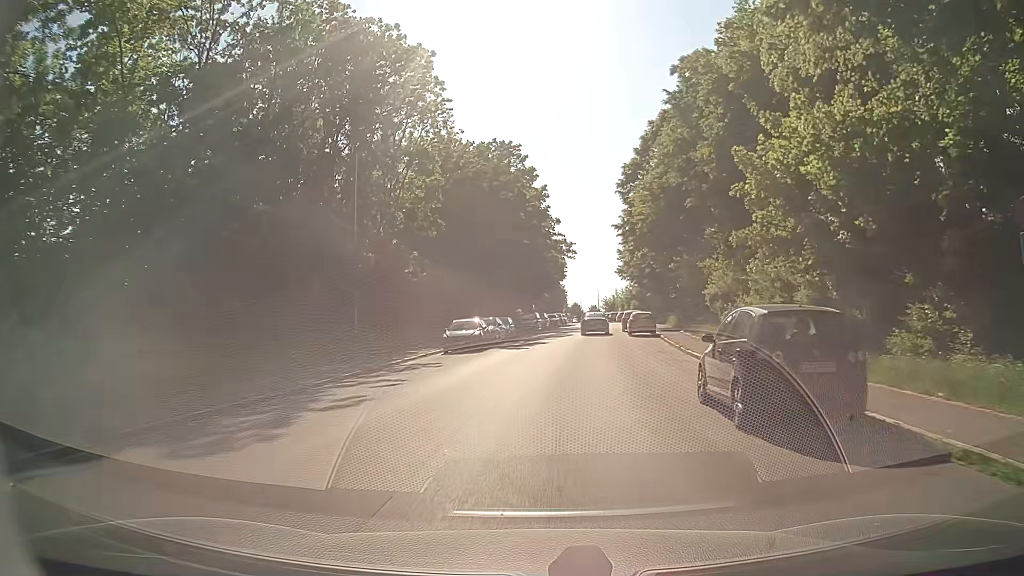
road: residential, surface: asphalt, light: Day
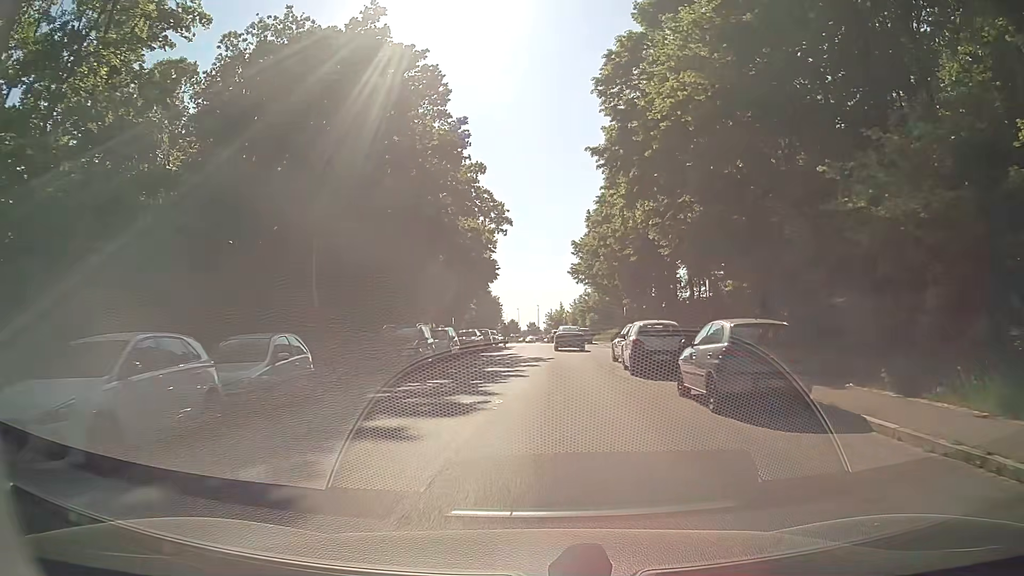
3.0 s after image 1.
(+1.8, +29.9) m; +5°
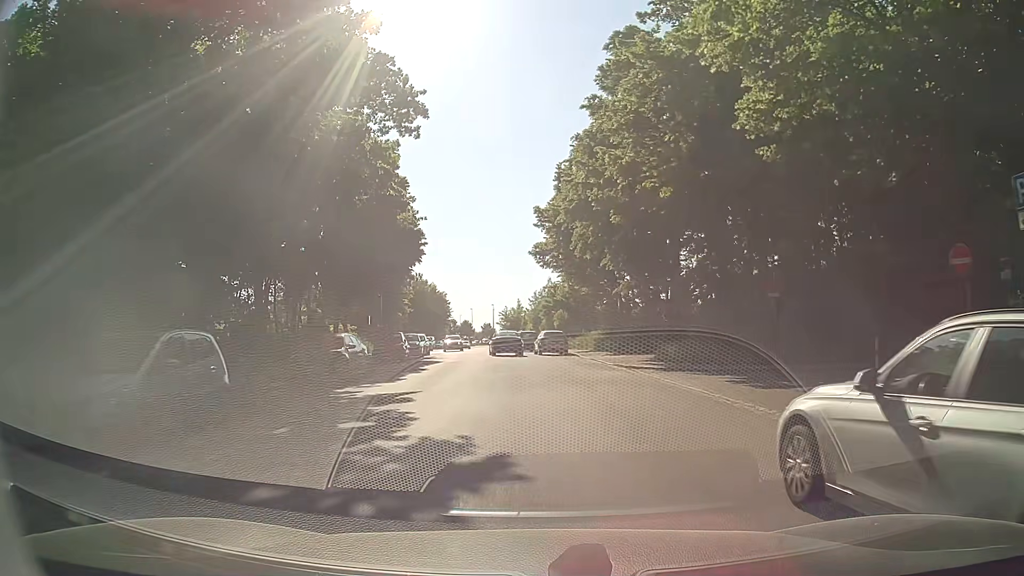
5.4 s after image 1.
(+0.6, +21.4) m; +2°
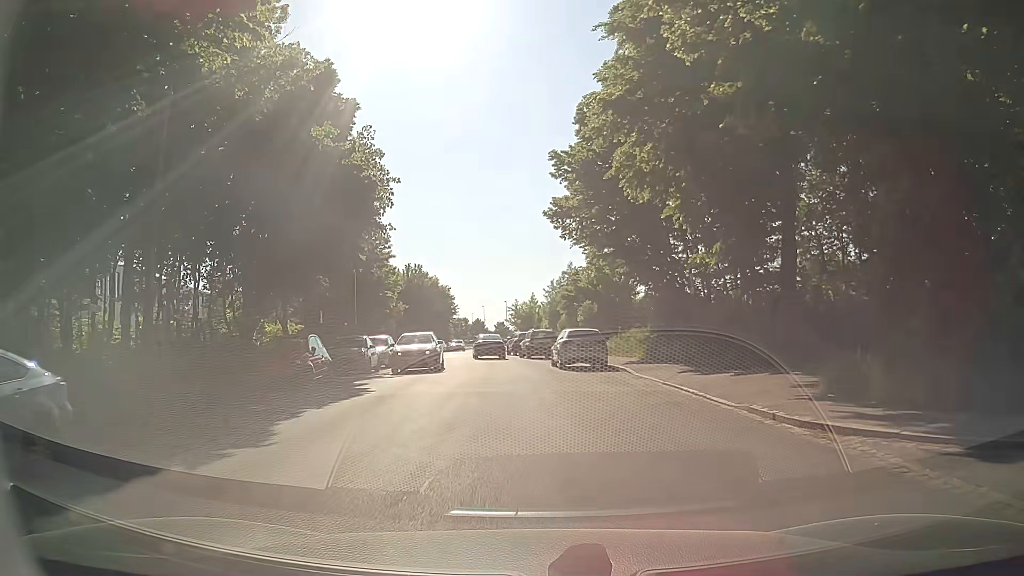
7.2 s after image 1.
(+0.4, +15.7) m; +1°
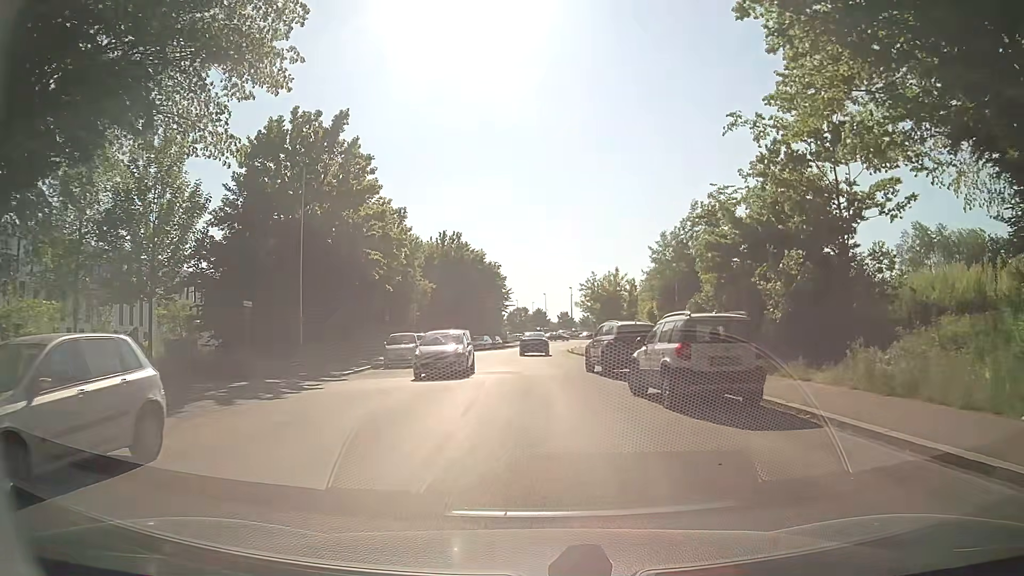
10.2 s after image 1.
(-1.6, +26.3) m; -6°
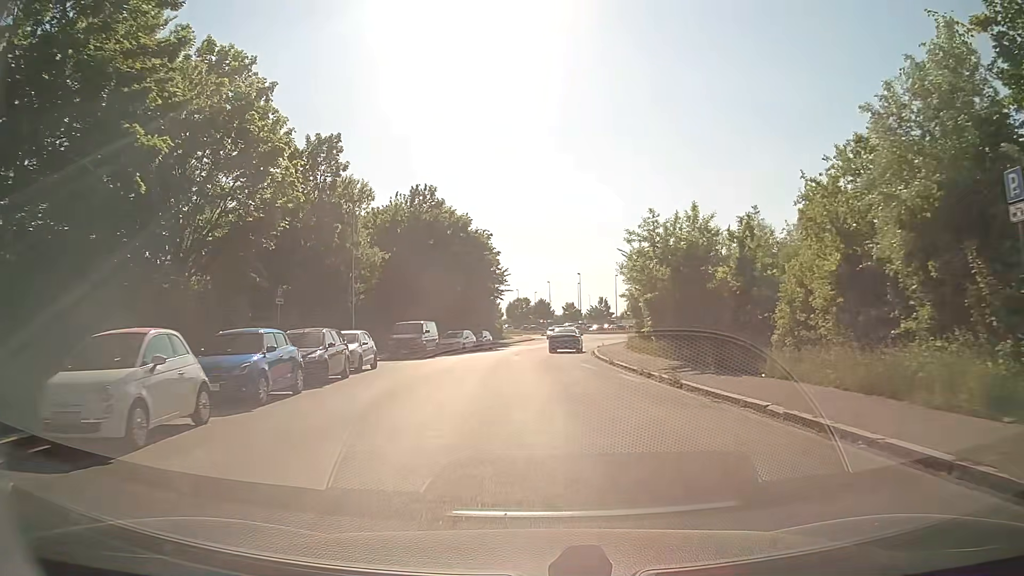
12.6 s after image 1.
(0.0, +22.2) m; 0°
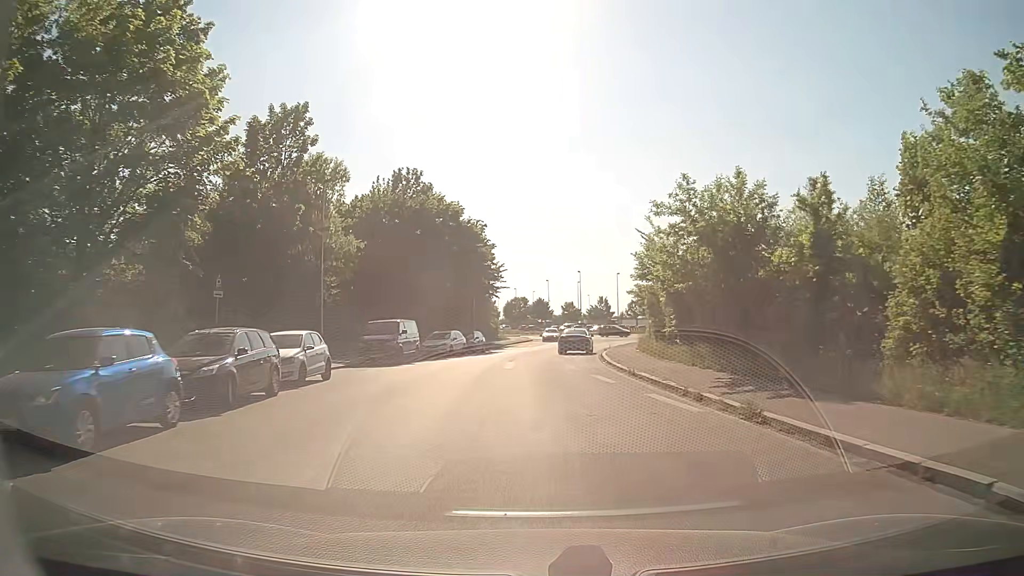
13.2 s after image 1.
(0.0, +5.7) m; +1°
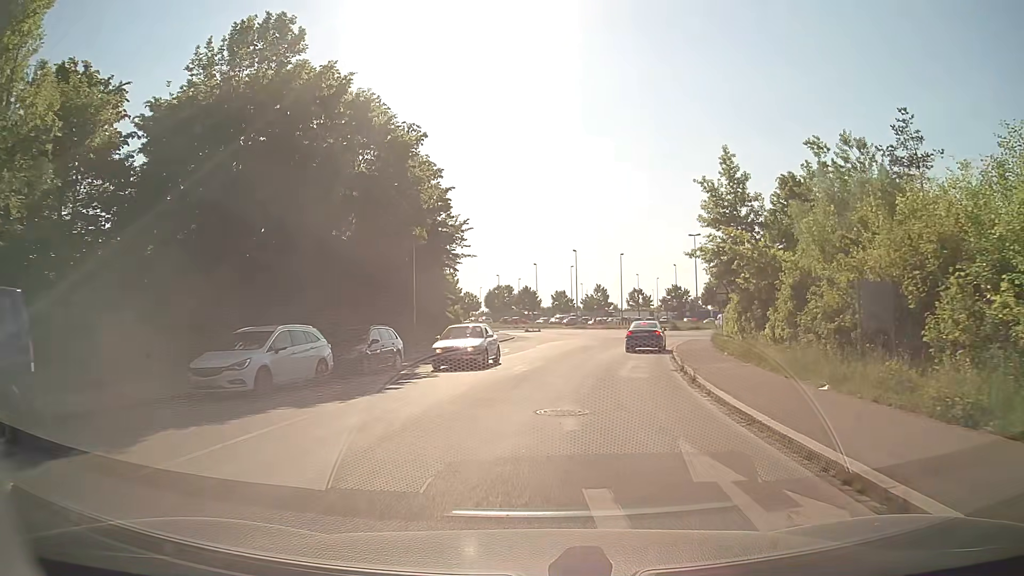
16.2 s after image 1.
(0.0, +25.6) m; 0°
(0, +10) (+2, +20) (+4, +30) (+7, +39) (+10, +49) (+13, +58) (+17, +67) (+22, +76) (+26, +85) (+31, +94) m
